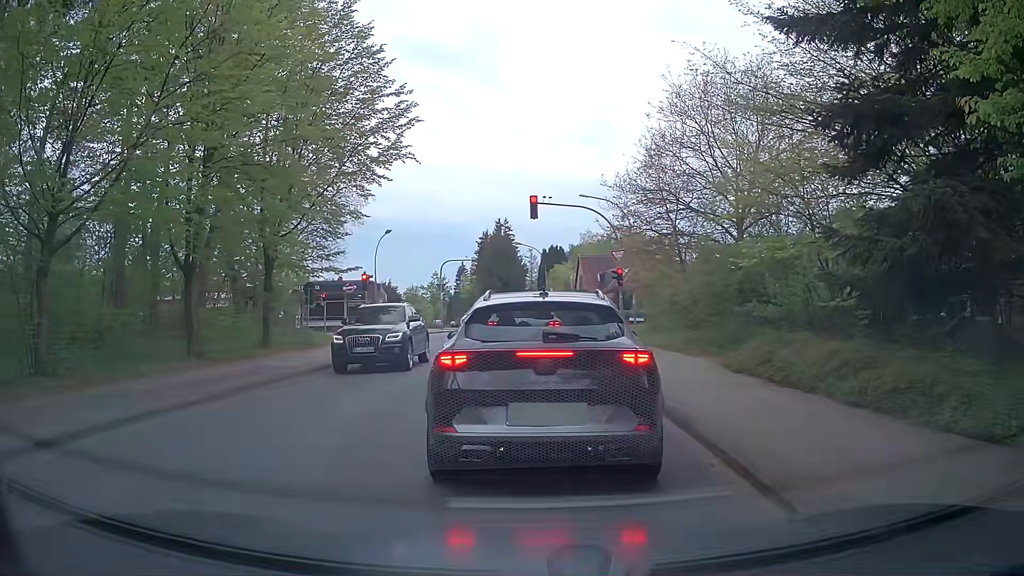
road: unclassified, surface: asphalt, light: Day
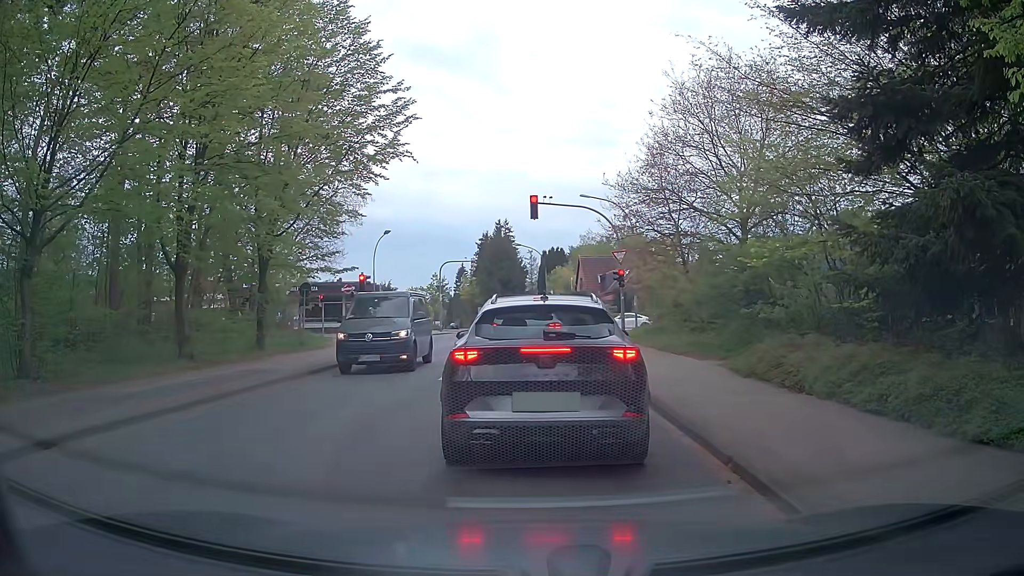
(0.0, +0.5) m; 0°
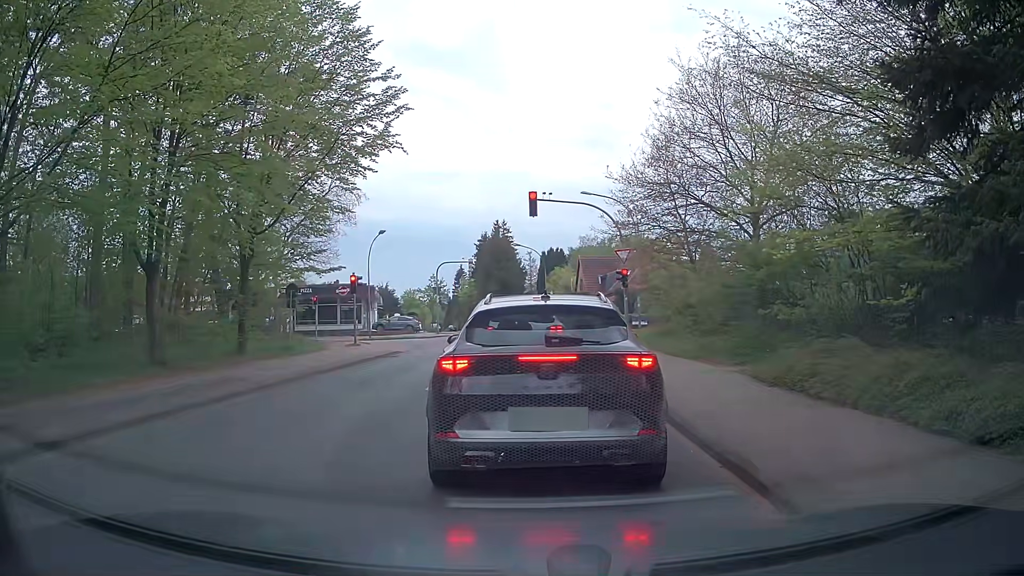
(0.0, +1.5) m; 0°
